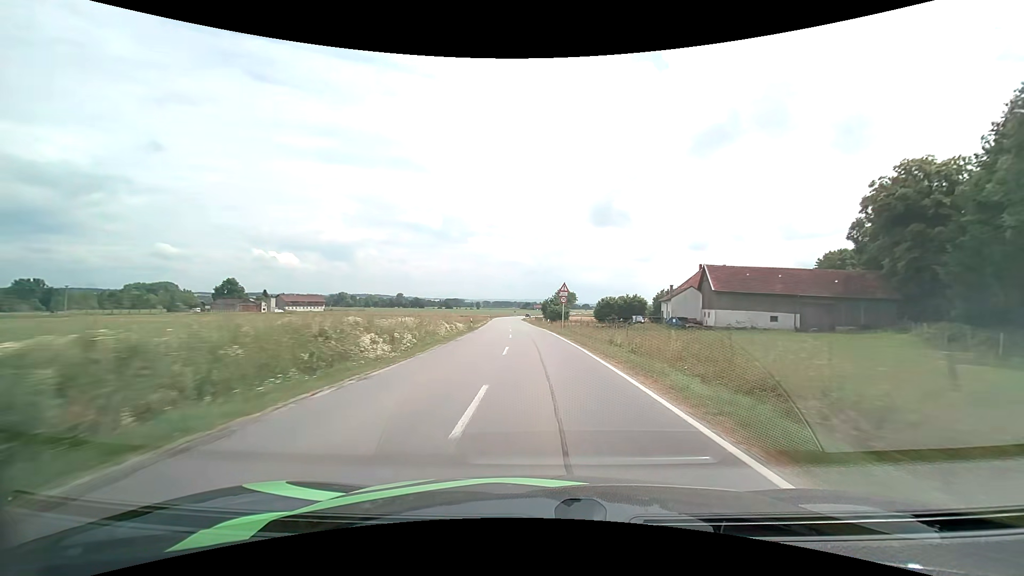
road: secondary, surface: asphalt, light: Day
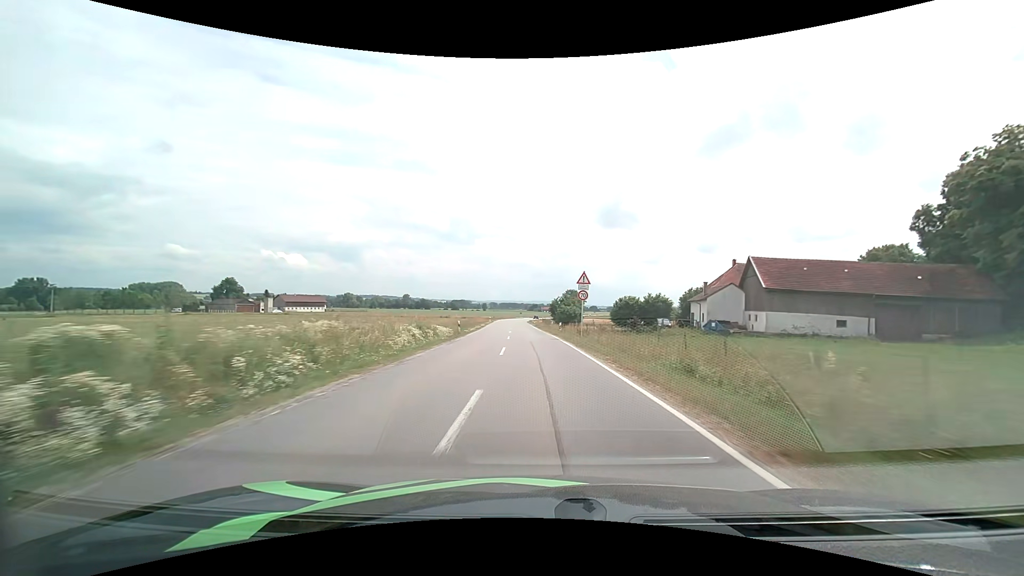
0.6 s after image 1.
(-0.1, +11.8) m; -1°
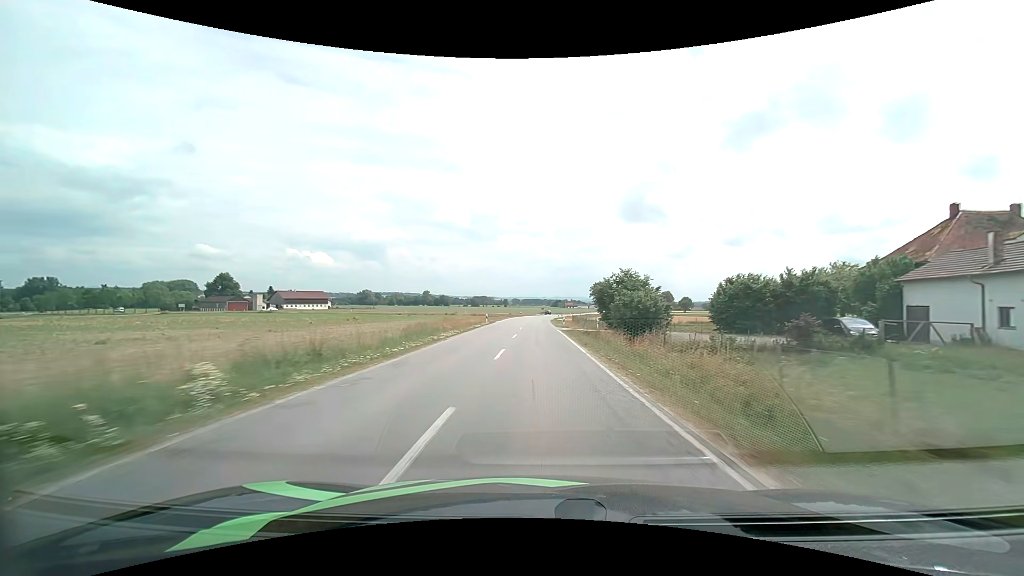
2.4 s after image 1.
(-0.7, +36.3) m; -2°
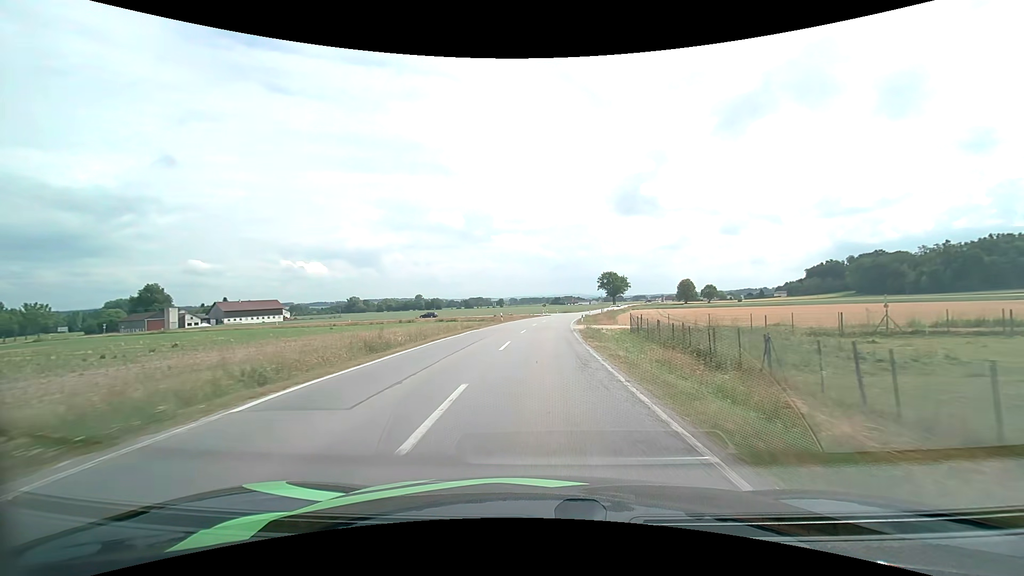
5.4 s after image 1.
(-0.4, +54.7) m; 0°
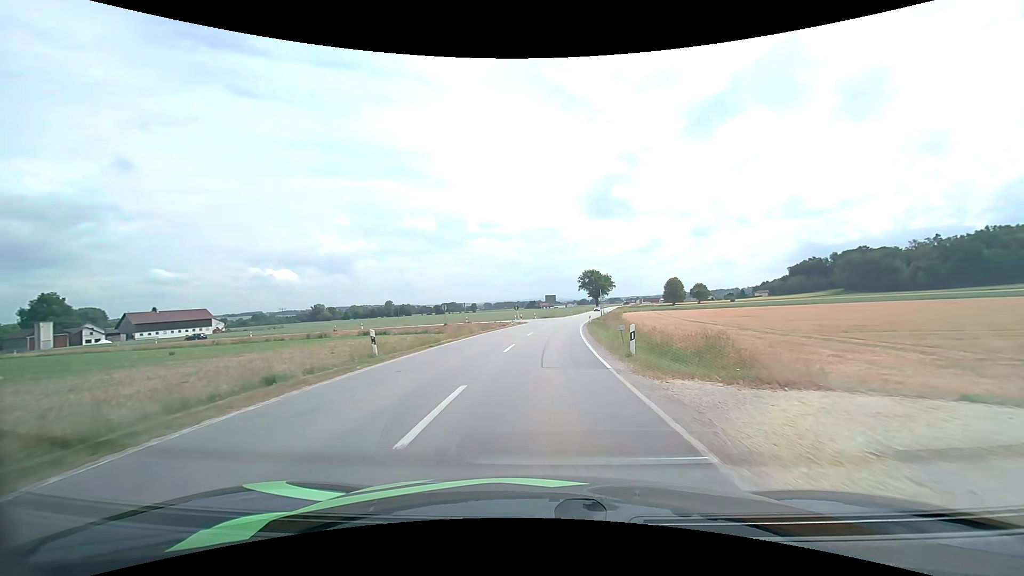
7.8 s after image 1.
(+0.5, +33.4) m; +3°
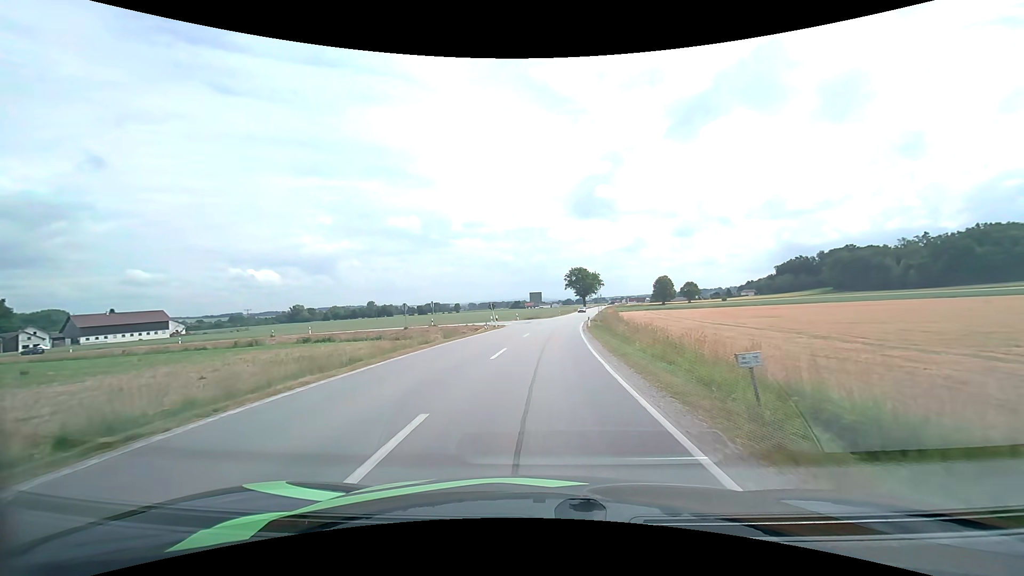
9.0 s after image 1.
(+0.2, +13.8) m; +2°
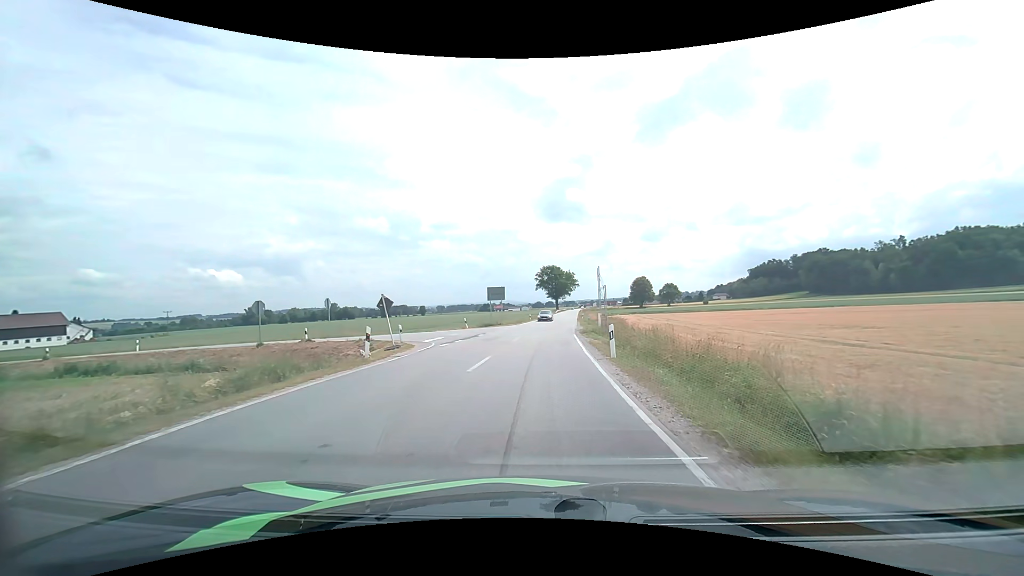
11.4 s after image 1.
(+0.7, +25.2) m; +3°
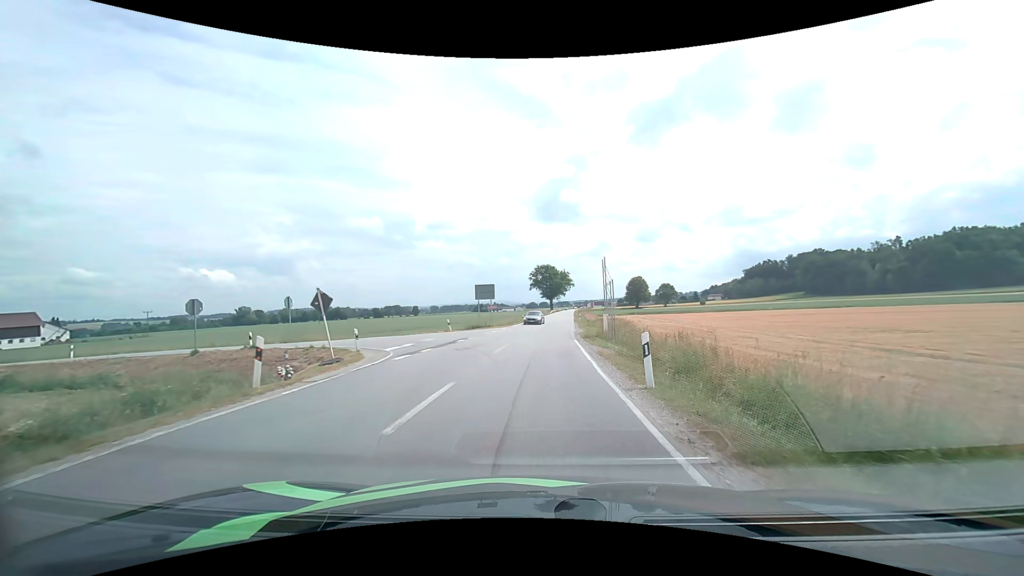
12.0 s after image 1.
(0.0, +5.6) m; +1°
(0, +10) (0, +20) (-3, +29) (-12, +33) (-22, +35) (-32, +36) (-41, +38) (-51, +39) (-61, +40) (-71, +42) m
